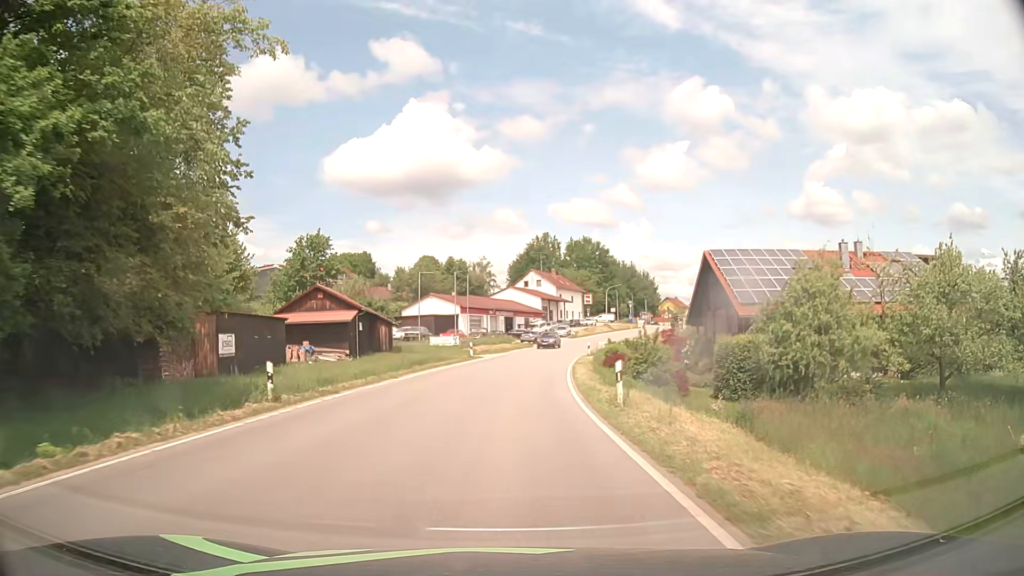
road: tertiary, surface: asphalt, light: Day
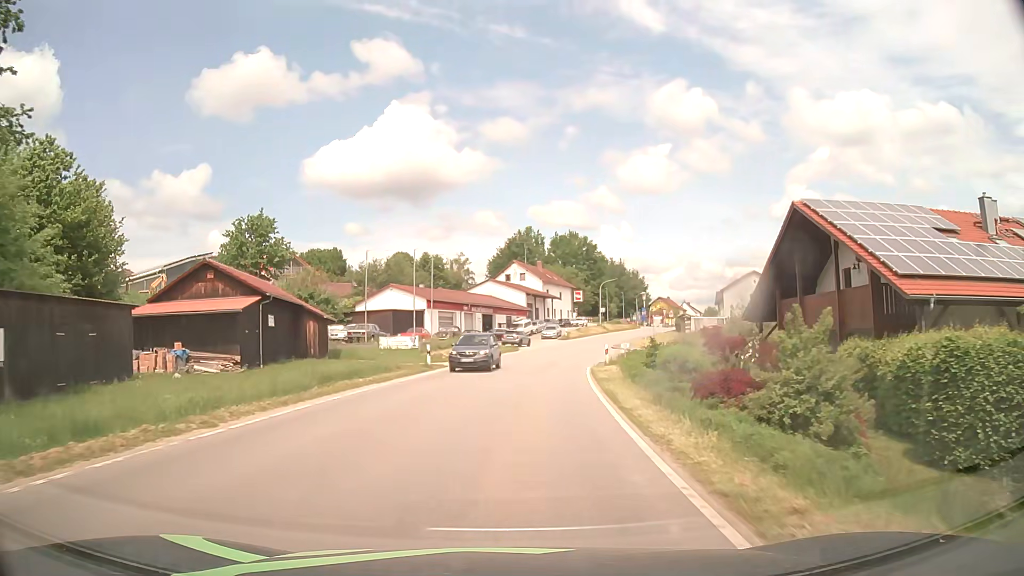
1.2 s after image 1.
(+0.1, +15.3) m; +2°
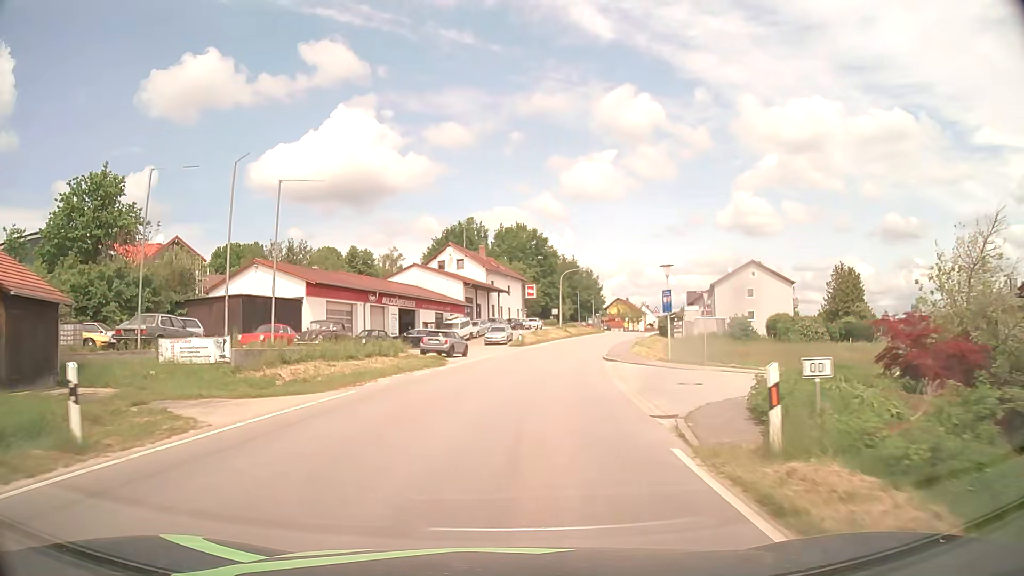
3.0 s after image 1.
(+0.9, +22.9) m; +5°
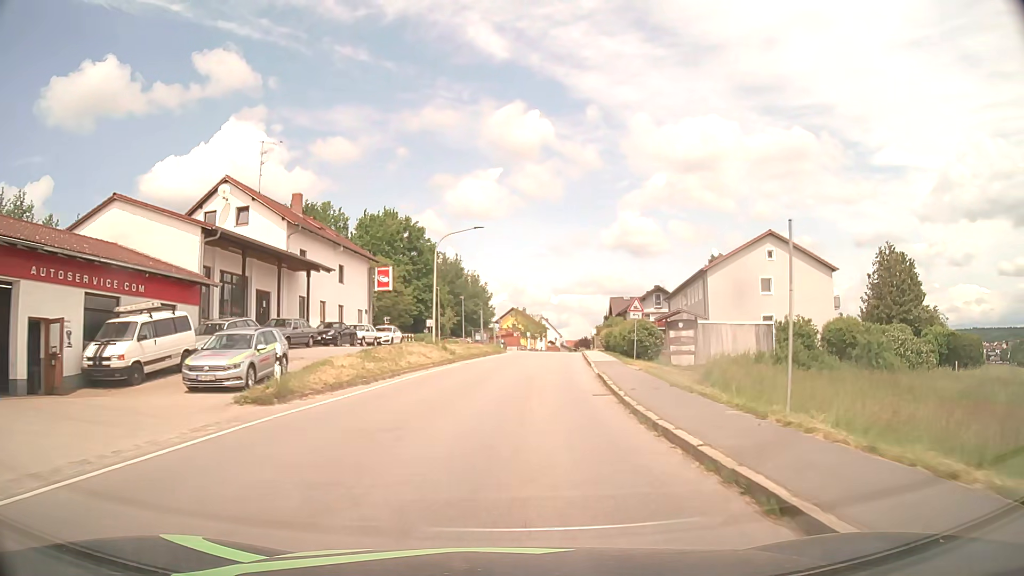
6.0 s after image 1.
(+3.2, +37.8) m; +10°
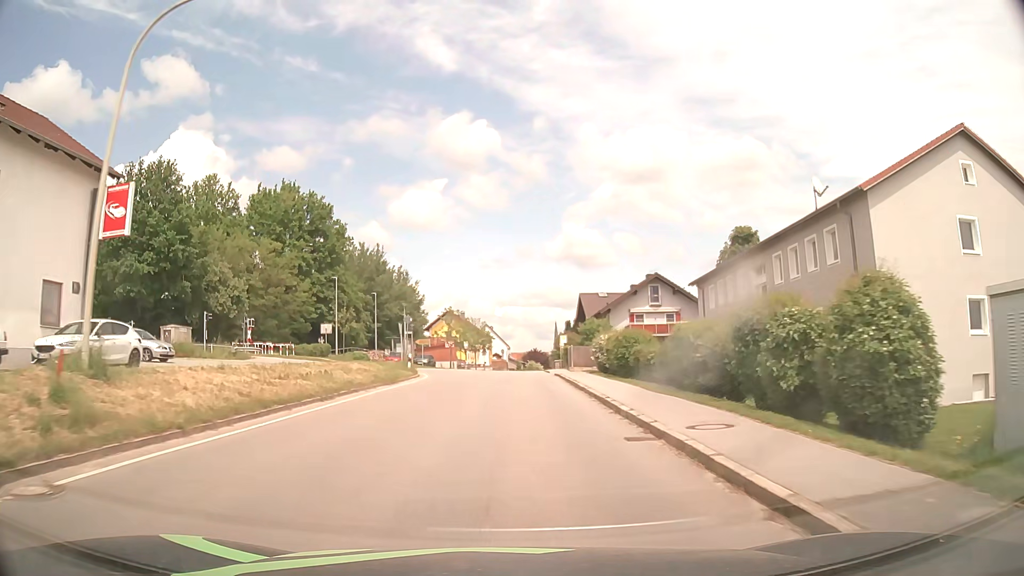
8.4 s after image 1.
(+1.7, +30.3) m; +5°
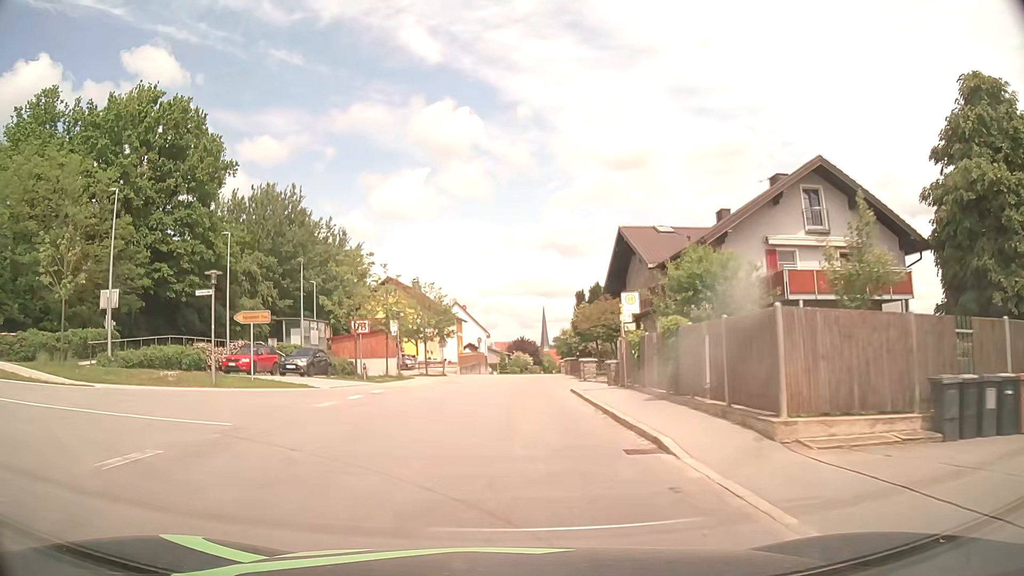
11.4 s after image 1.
(+0.8, +38.5) m; +2°
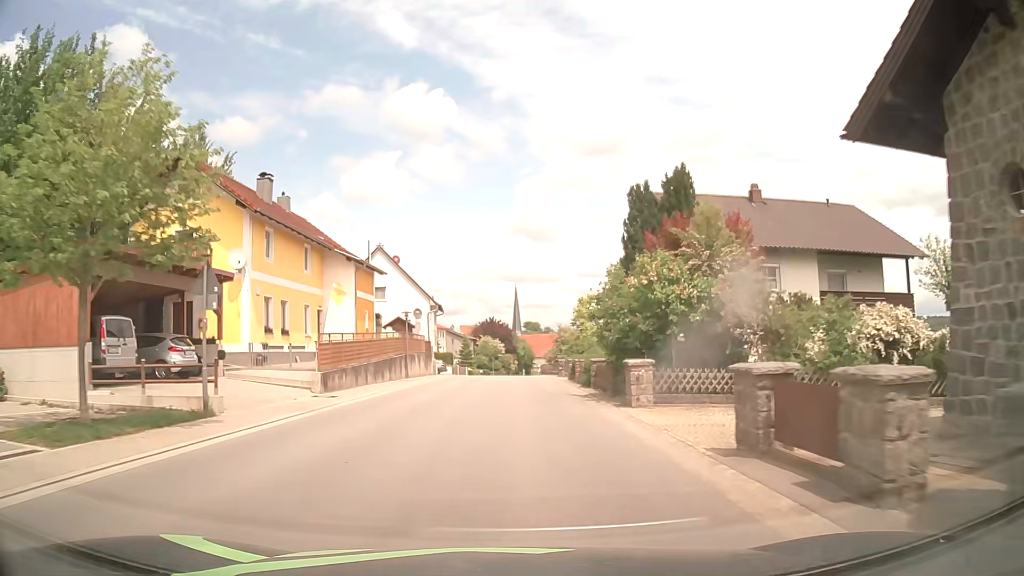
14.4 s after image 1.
(+0.6, +39.3) m; +3°
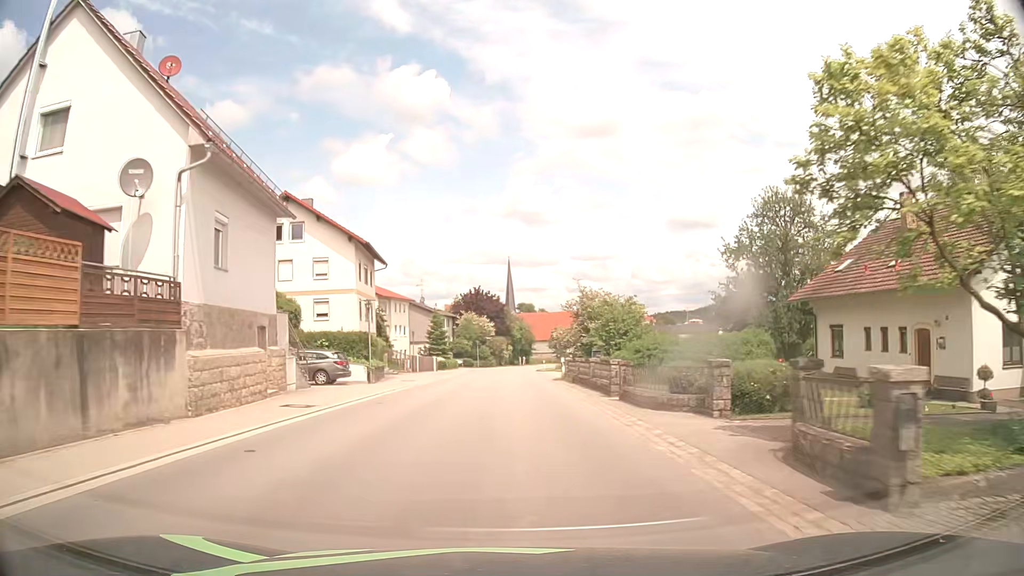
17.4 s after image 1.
(+0.2, +39.9) m; +1°
(0, +10) (0, +20) (0, +30) (0, +40) (0, +50) (0, +60) (0, +70) (+1, +80) (+2, +90) (+3, +100) m
